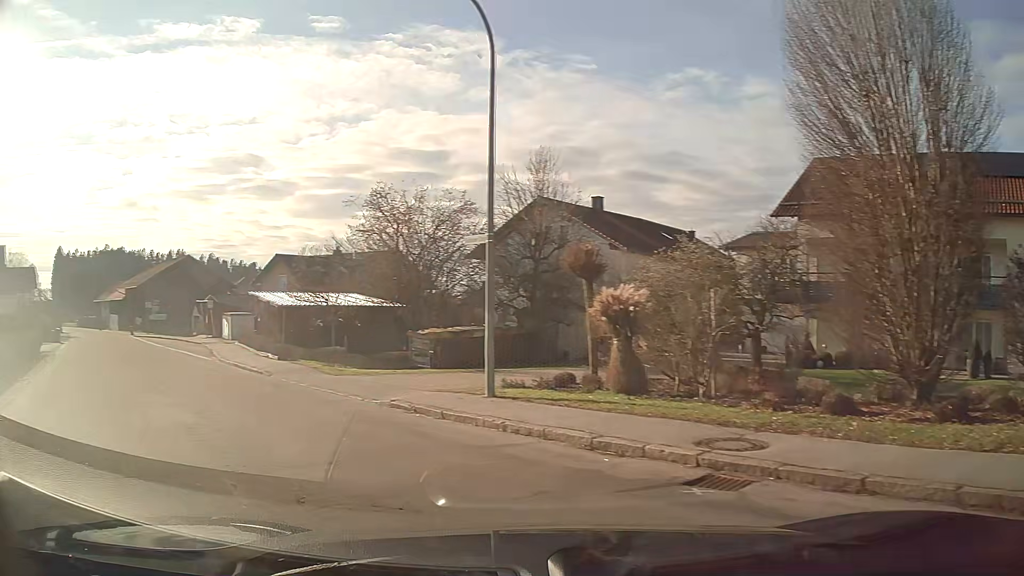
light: Day
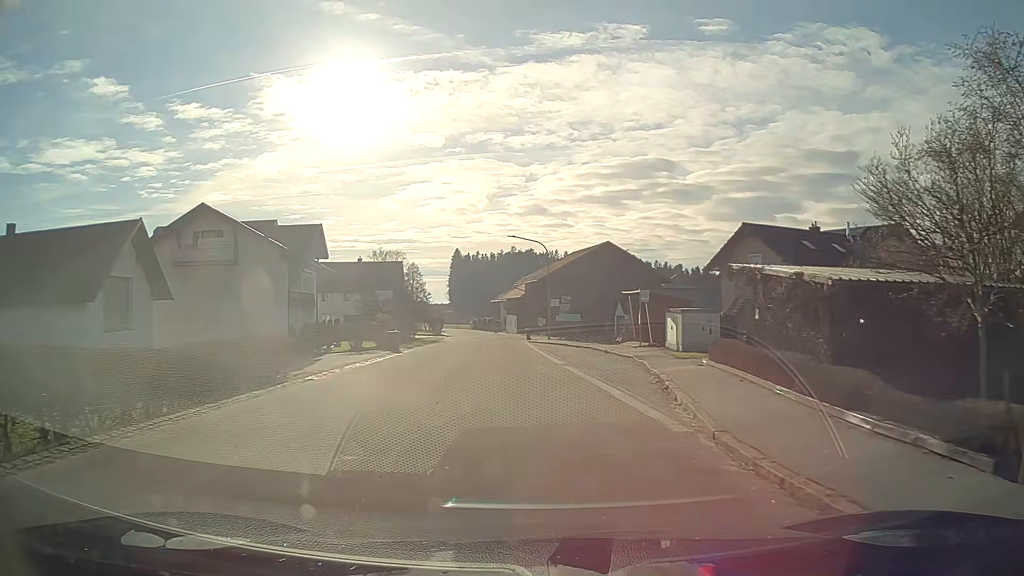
(-6.8, +16.8) m; -31°
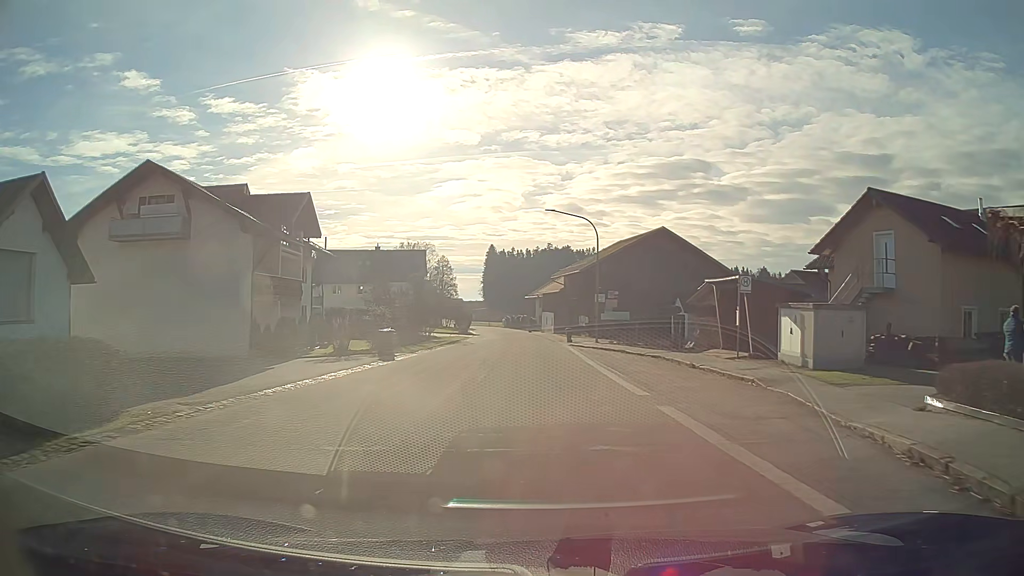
(-0.3, +10.7) m; -2°
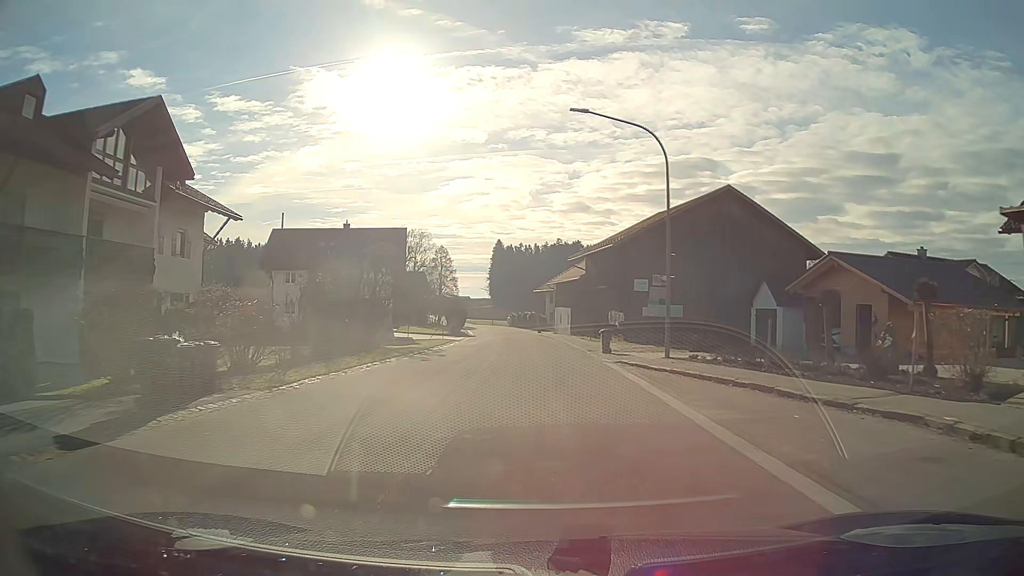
(-0.1, +18.0) m; -1°
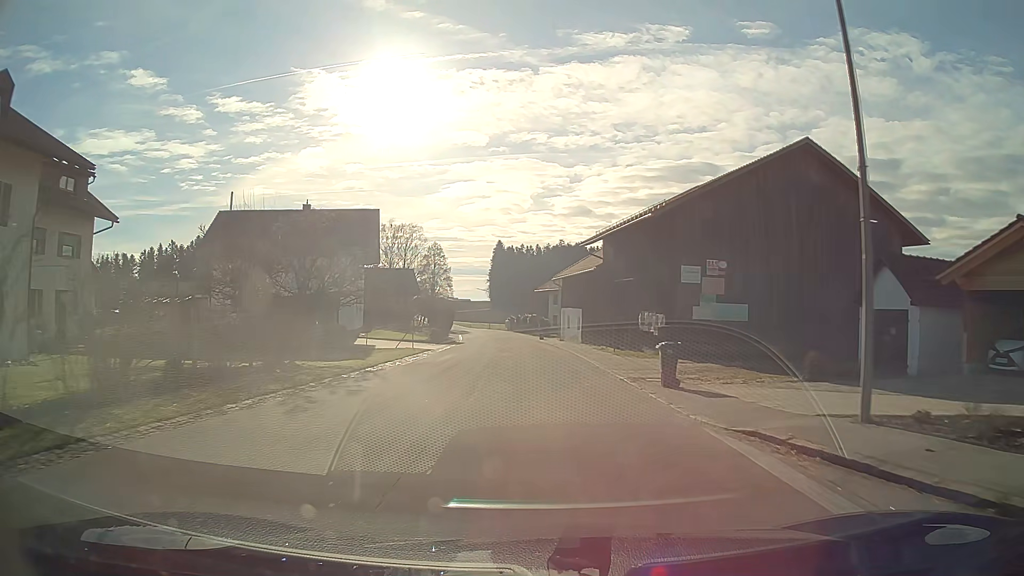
(0.0, +12.6) m; 0°
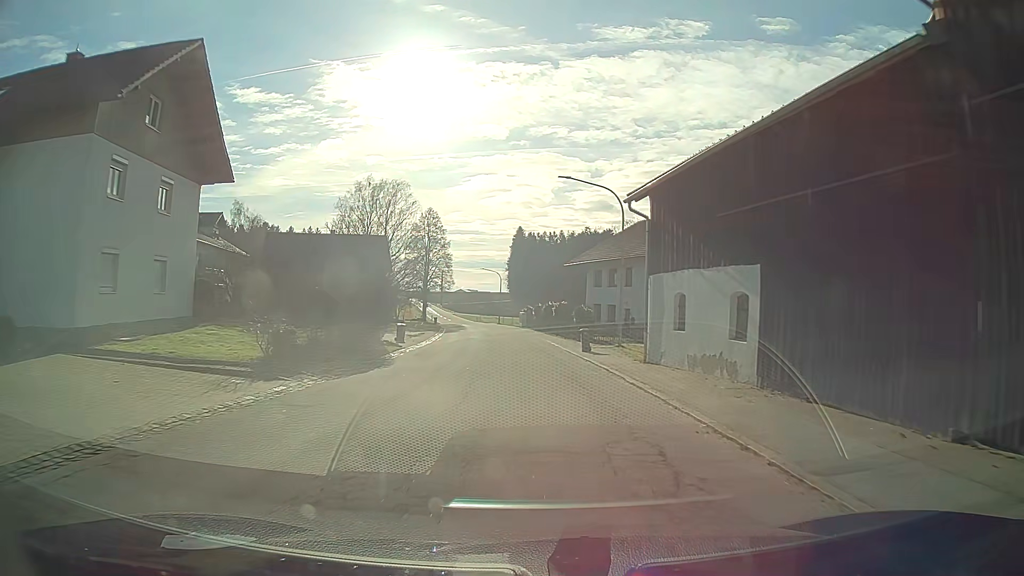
(-0.5, +33.7) m; -2°
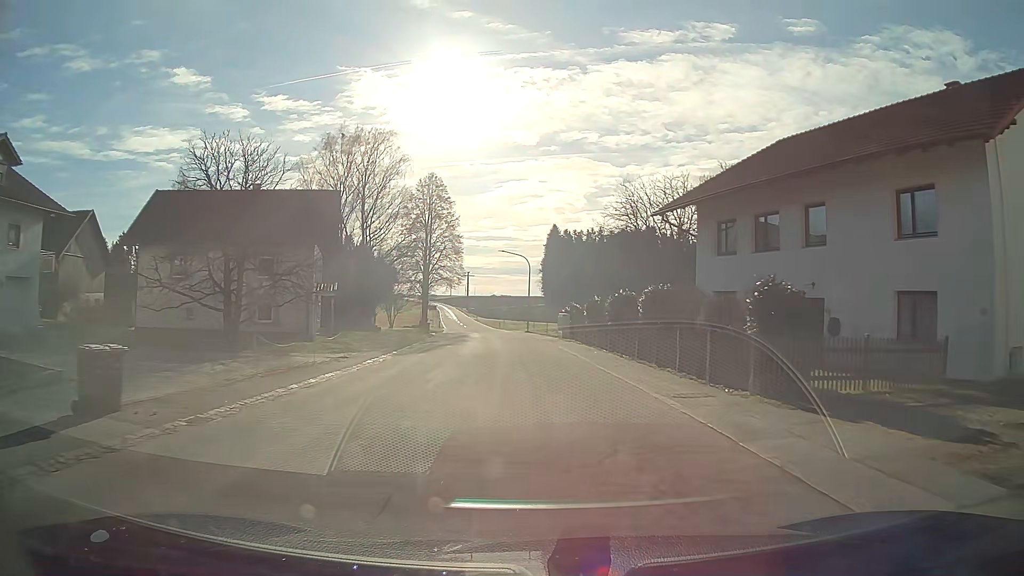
(-0.8, +29.3) m; -2°
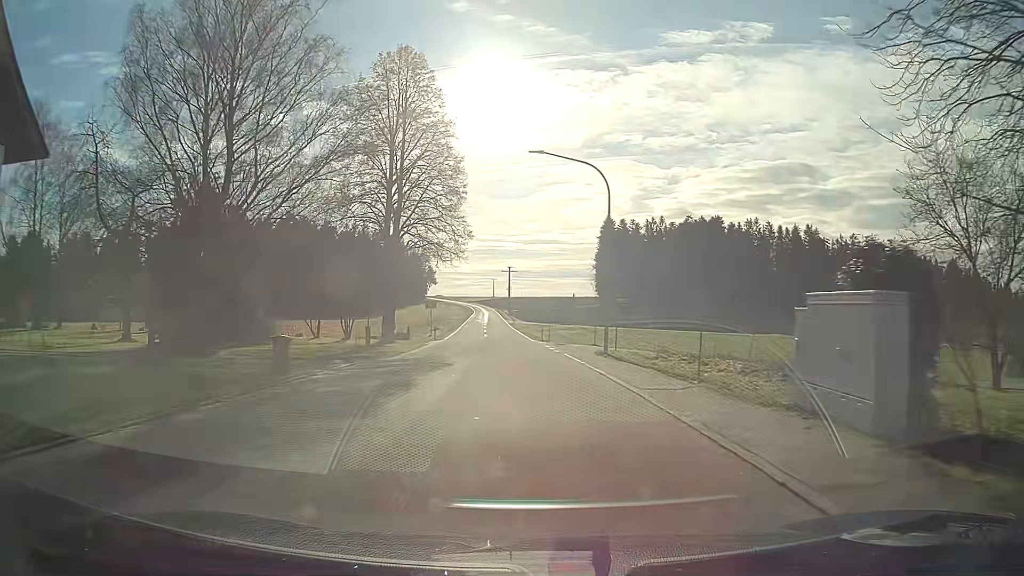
(-1.4, +38.0) m; -4°
